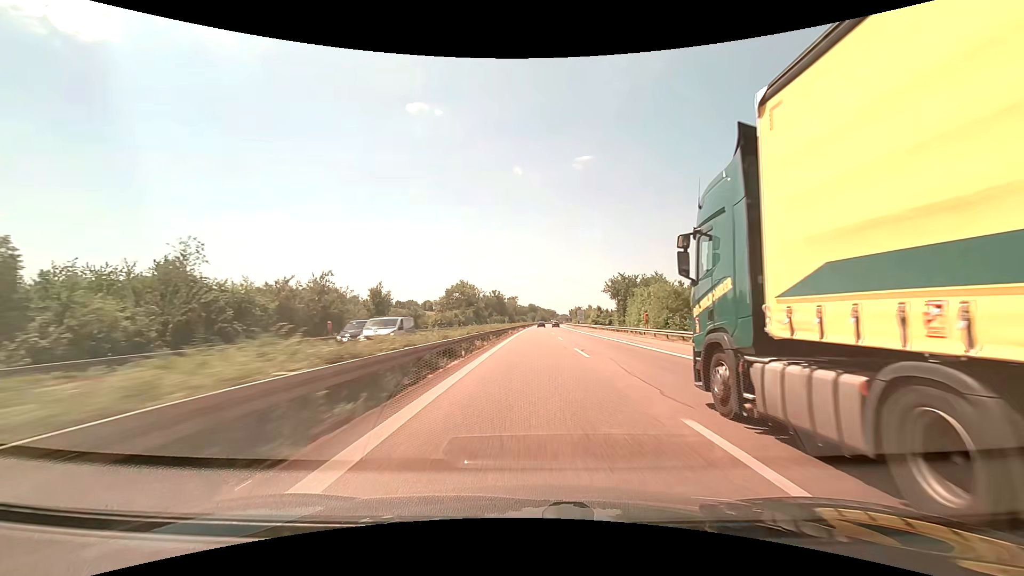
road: motorway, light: Day
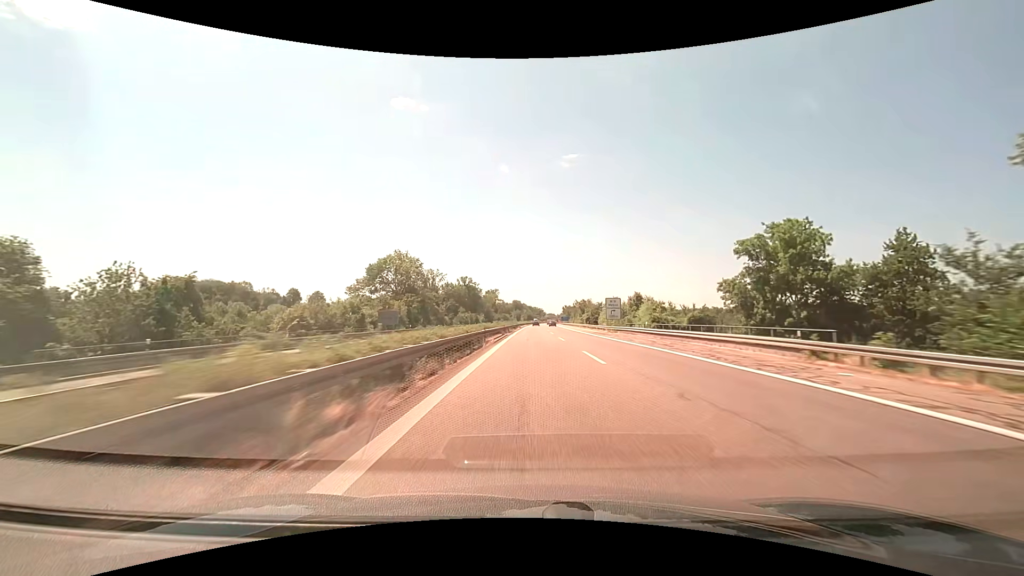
(+0.9, +76.0) m; +2°
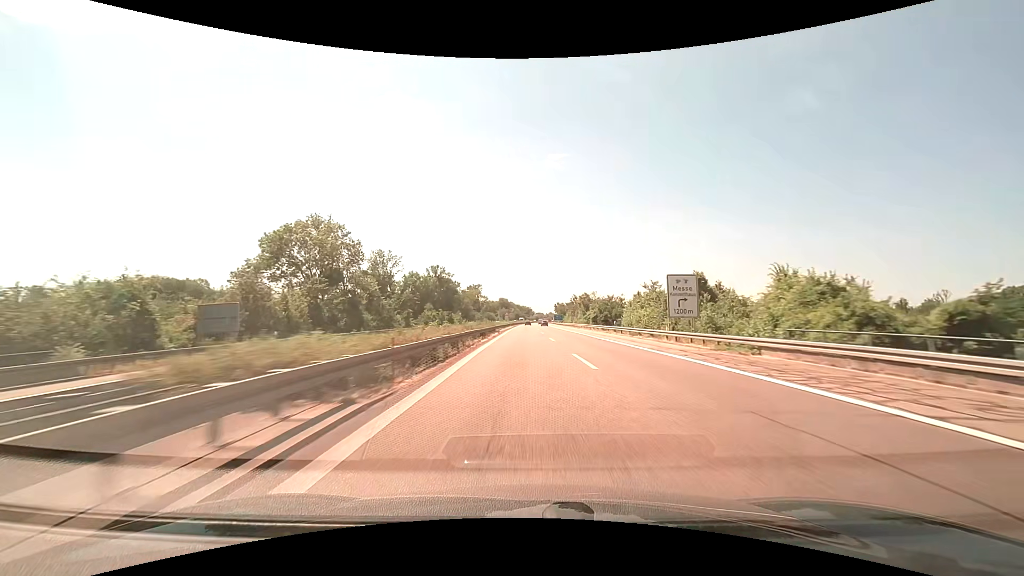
(+0.3, +37.8) m; +1°
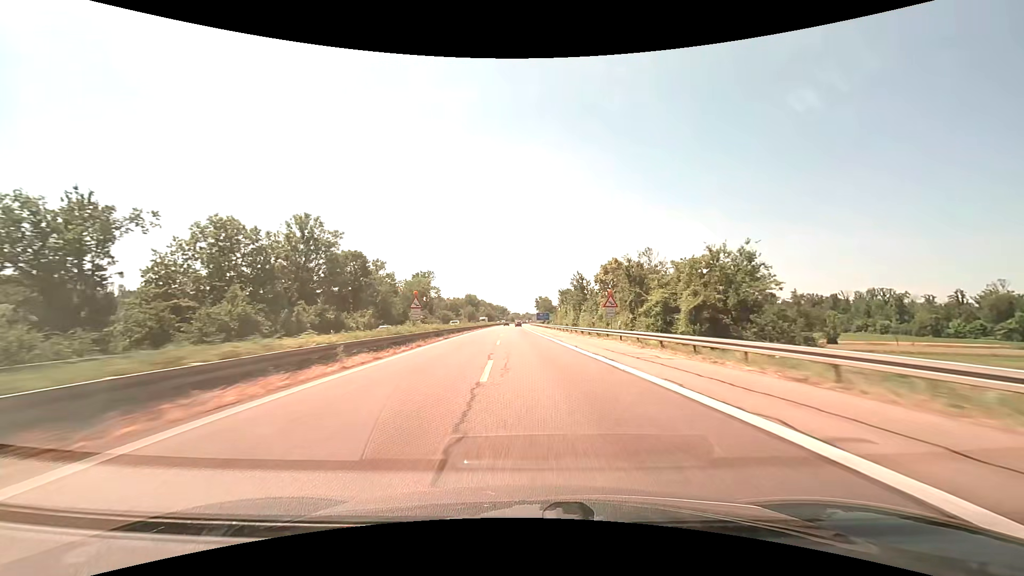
(+2.0, +75.1) m; +3°
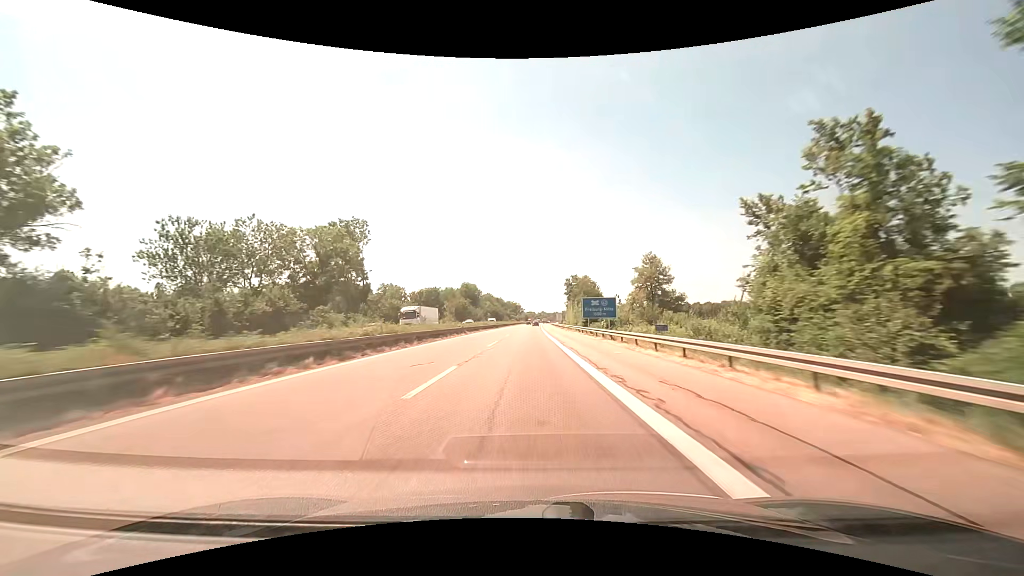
(-1.8, +93.2) m; -2°
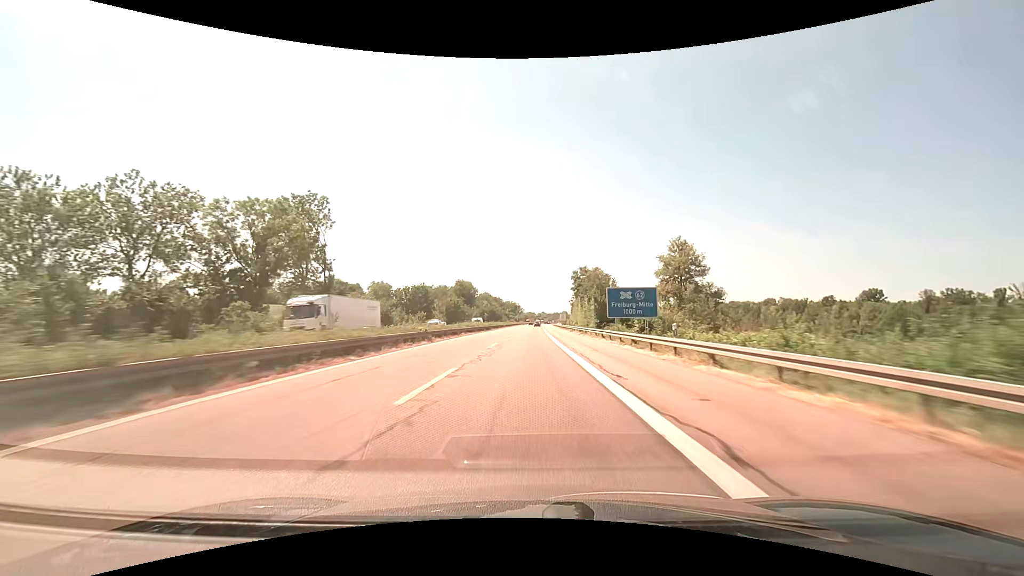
(0.0, +18.5) m; 0°
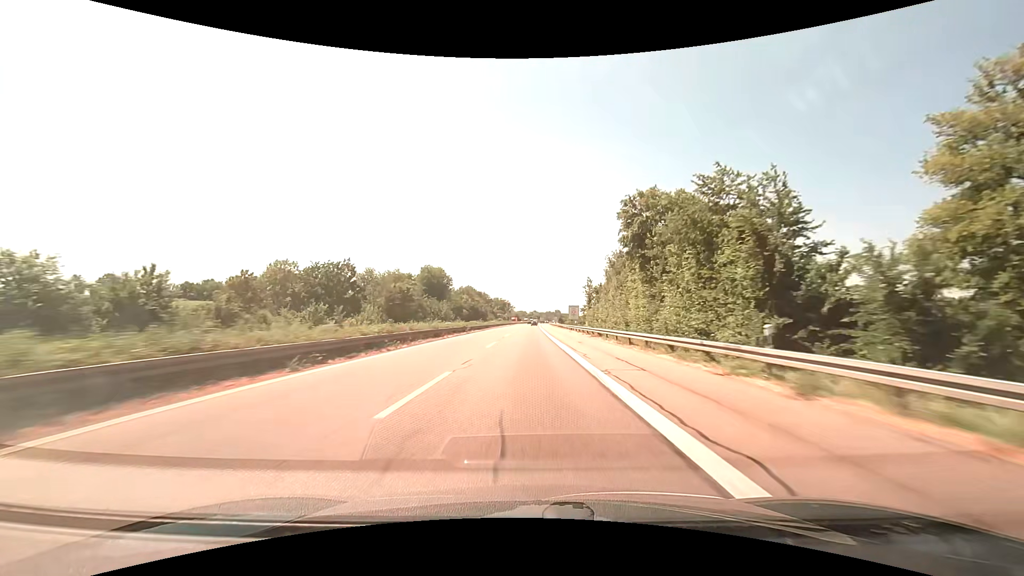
(+0.3, +55.5) m; +1°
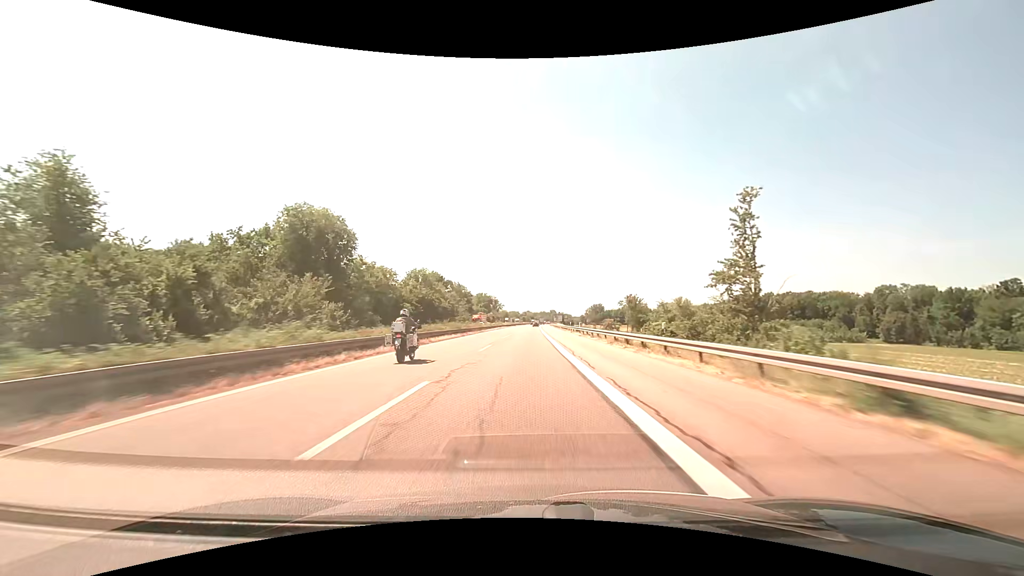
(+0.8, +92.2) m; +1°
(0, +10) (0, +20) (0, +30) (0, +40) (0, +50) (0, +60) (0, +70) (0, +80) (+1, +90) (+1, +100) m
